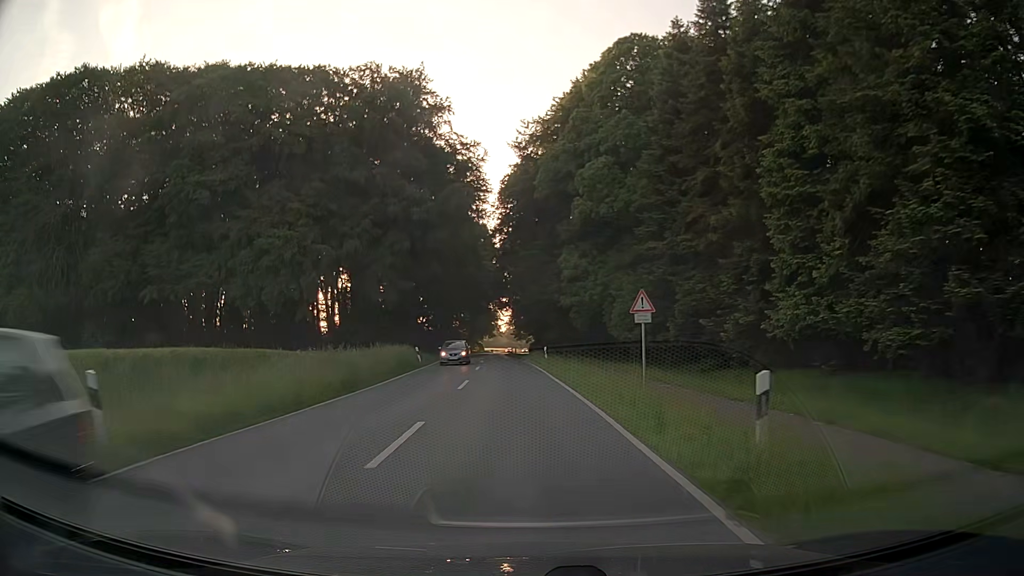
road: secondary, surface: asphalt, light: Day
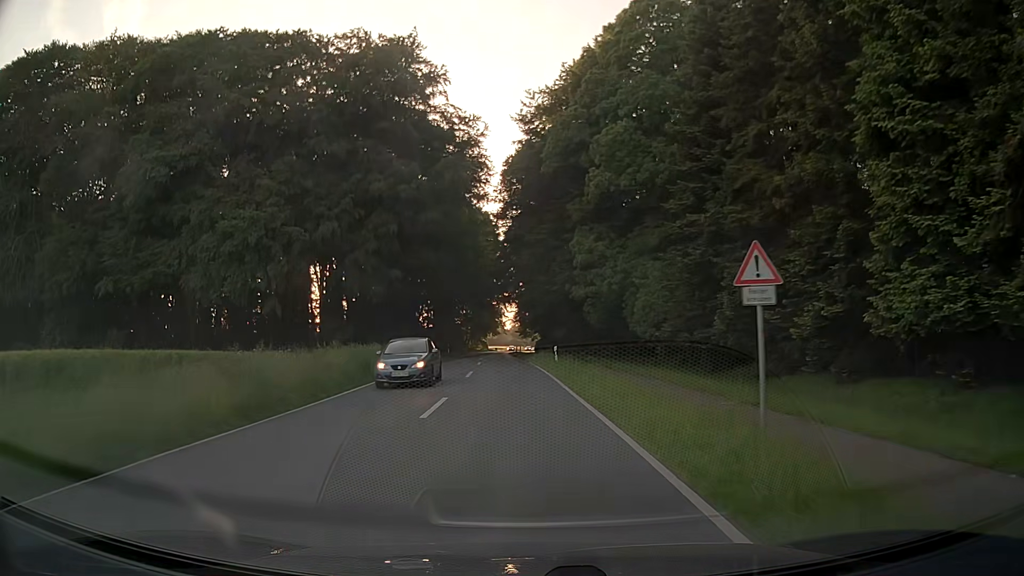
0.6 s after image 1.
(0.0, +7.6) m; 0°
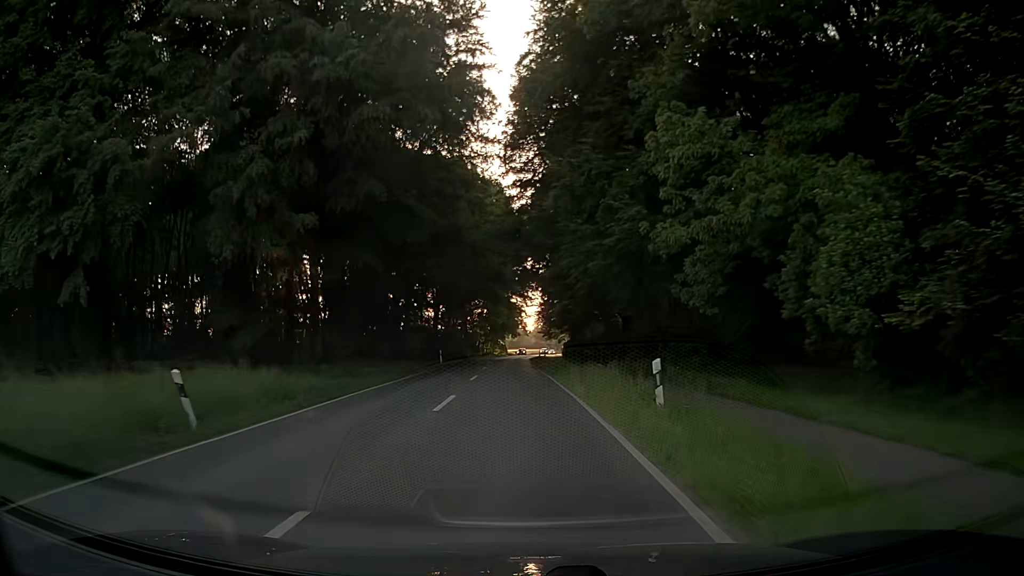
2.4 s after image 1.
(-0.4, +22.9) m; -2°
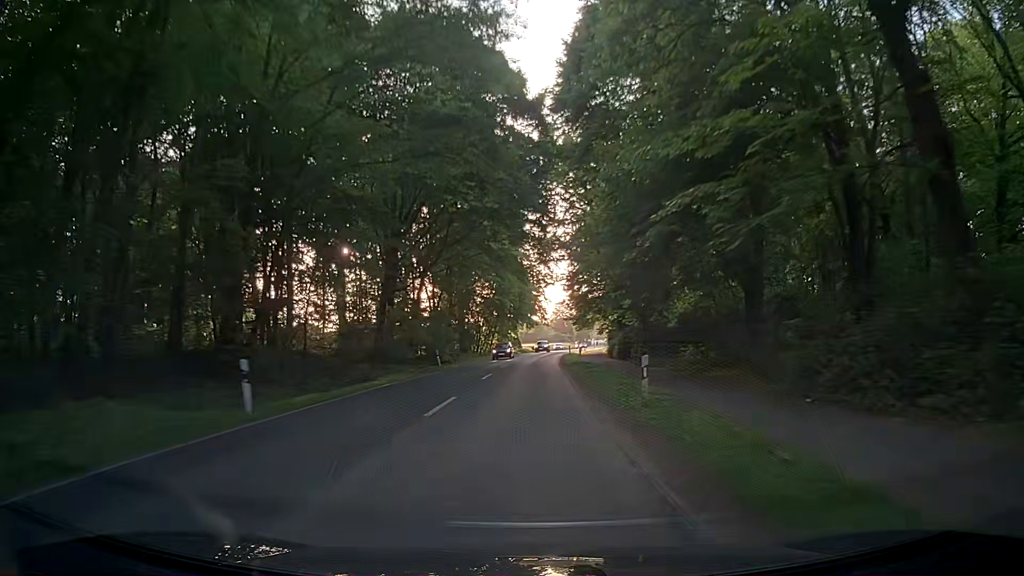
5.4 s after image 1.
(-1.0, +38.0) m; -3°
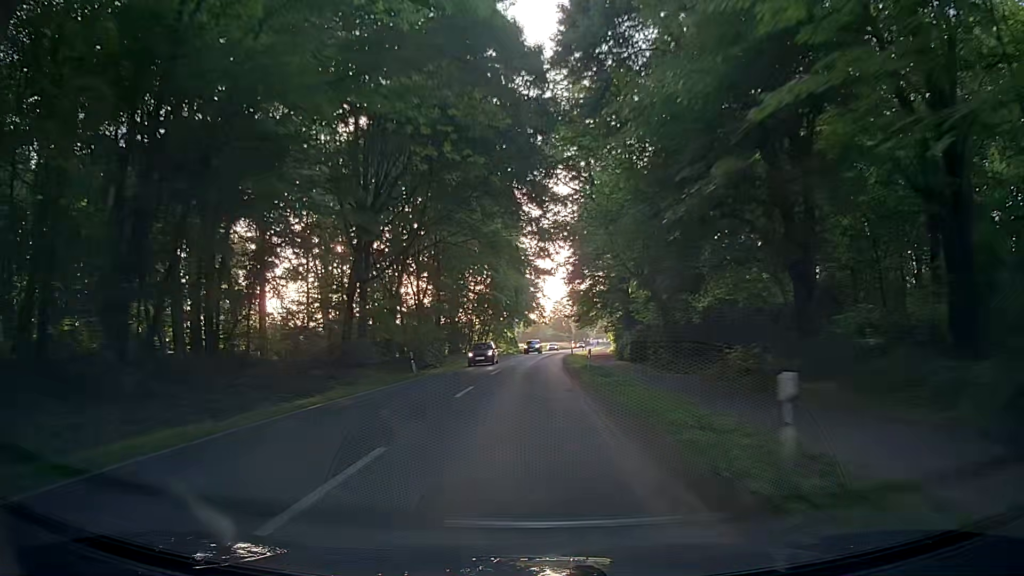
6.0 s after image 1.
(+0.3, +7.7) m; +3°
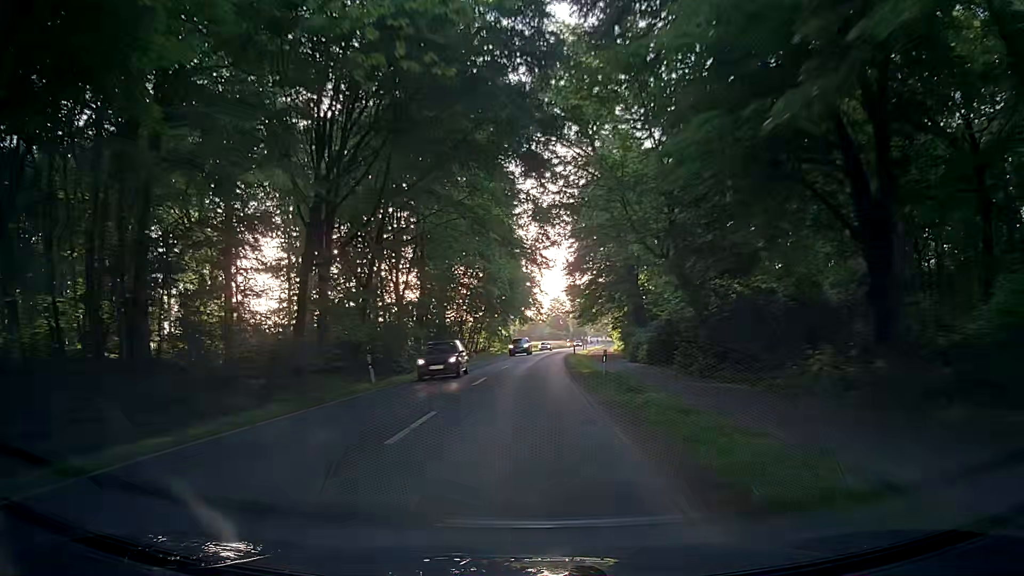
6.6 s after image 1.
(-0.1, +7.7) m; -1°
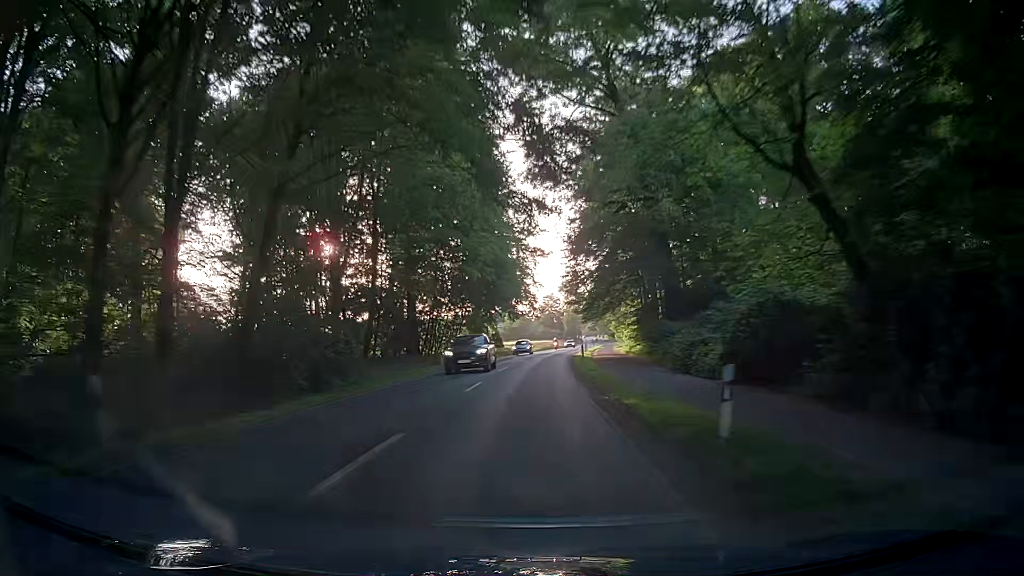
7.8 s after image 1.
(-0.1, +15.4) m; +1°
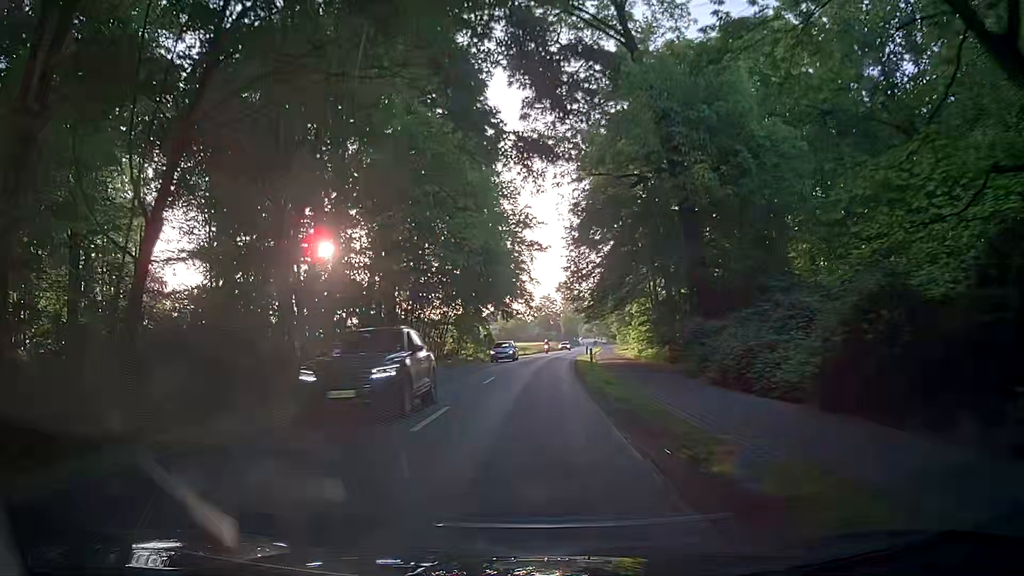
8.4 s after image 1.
(-0.1, +7.7) m; -1°
(0, +10) (0, +20) (0, +30) (+1, +40) (+1, +50) (+2, +60) (+3, +70) (+4, +80) (+5, +90) (+6, +100) m
